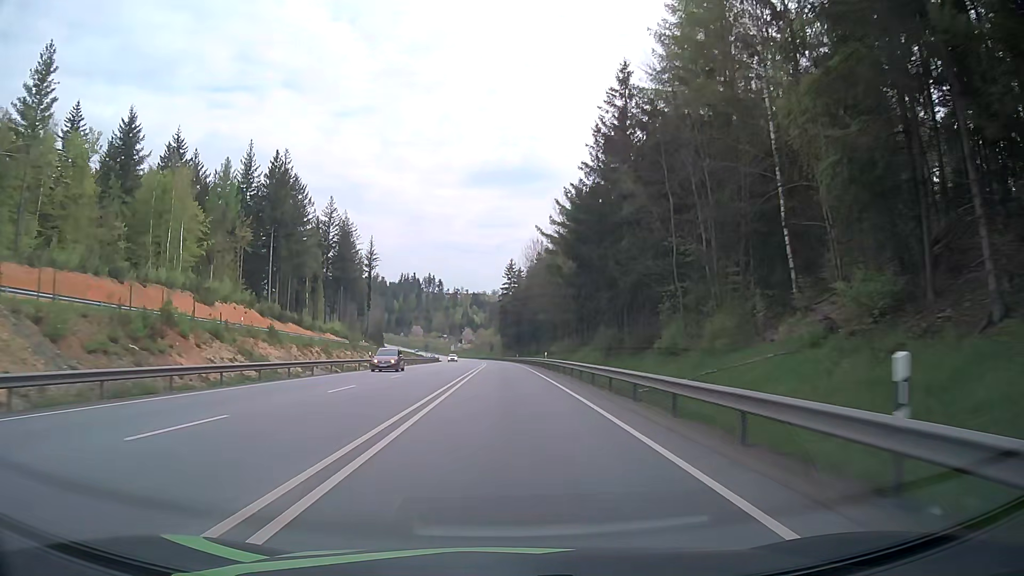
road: primary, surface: asphalt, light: Day
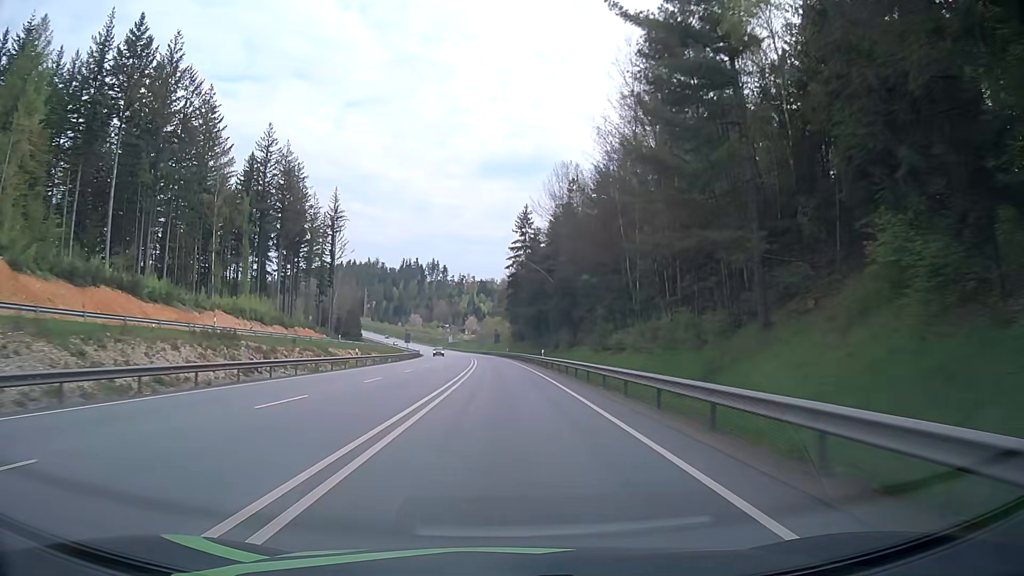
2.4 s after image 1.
(-0.1, +54.8) m; -1°
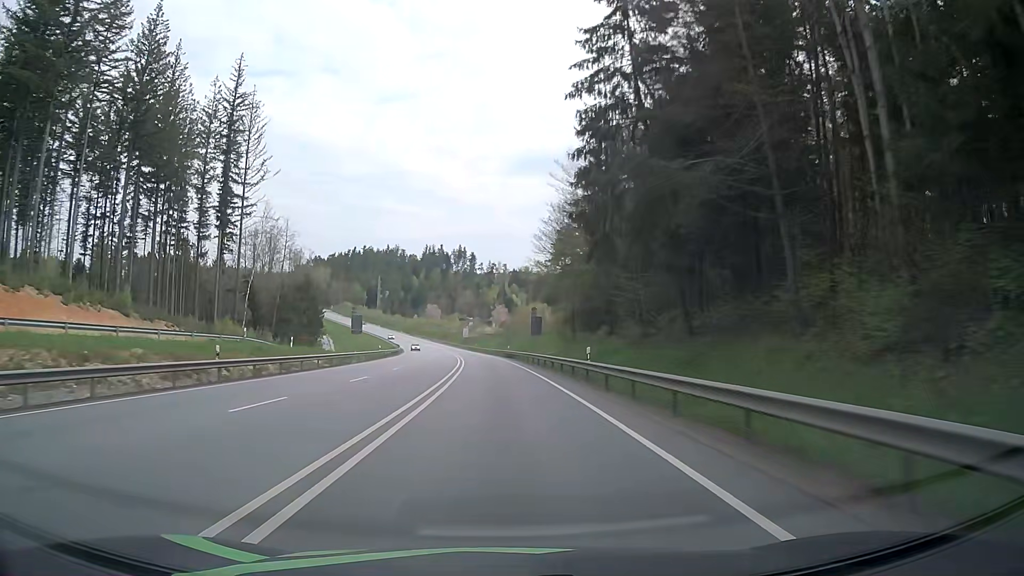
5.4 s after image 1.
(-1.2, +74.2) m; -3°
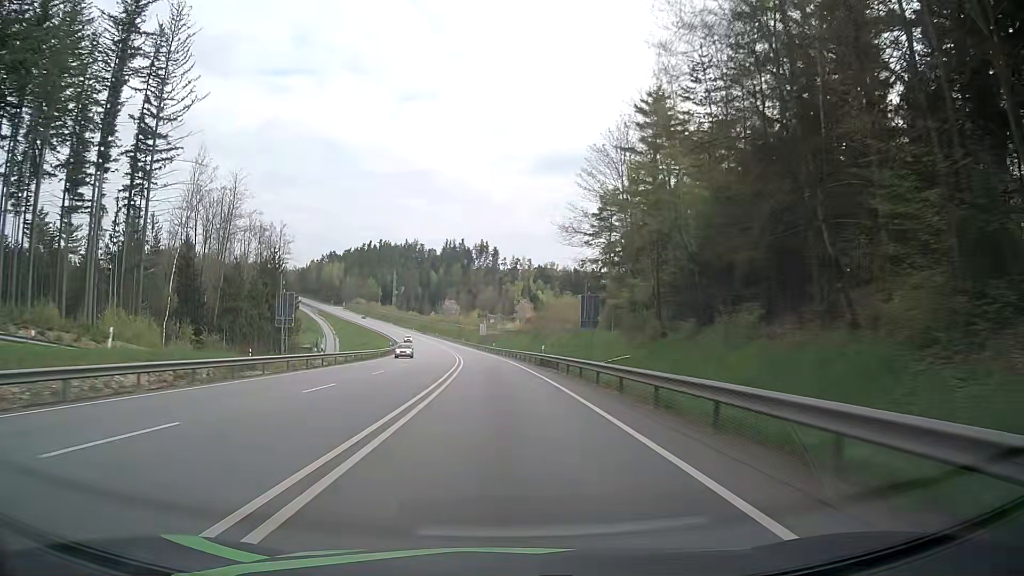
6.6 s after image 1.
(-0.5, +30.8) m; -2°
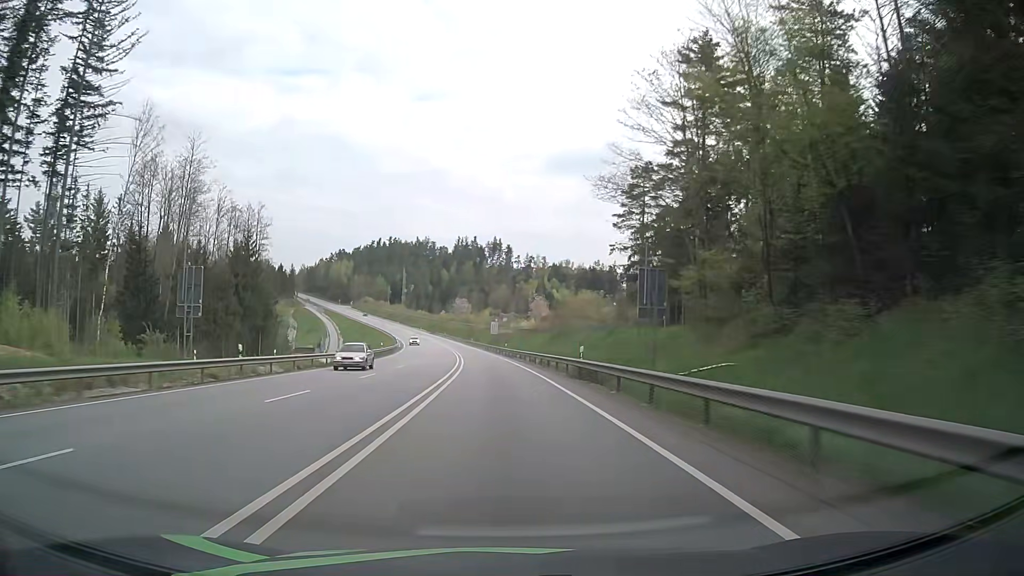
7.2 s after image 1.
(-0.2, +15.5) m; -1°
(0, +10) (0, +20) (-1, +30) (-1, +40) (-2, +50) (-2, +60) (-3, +70) (-4, +80) (-5, +90) (-6, +100) m
